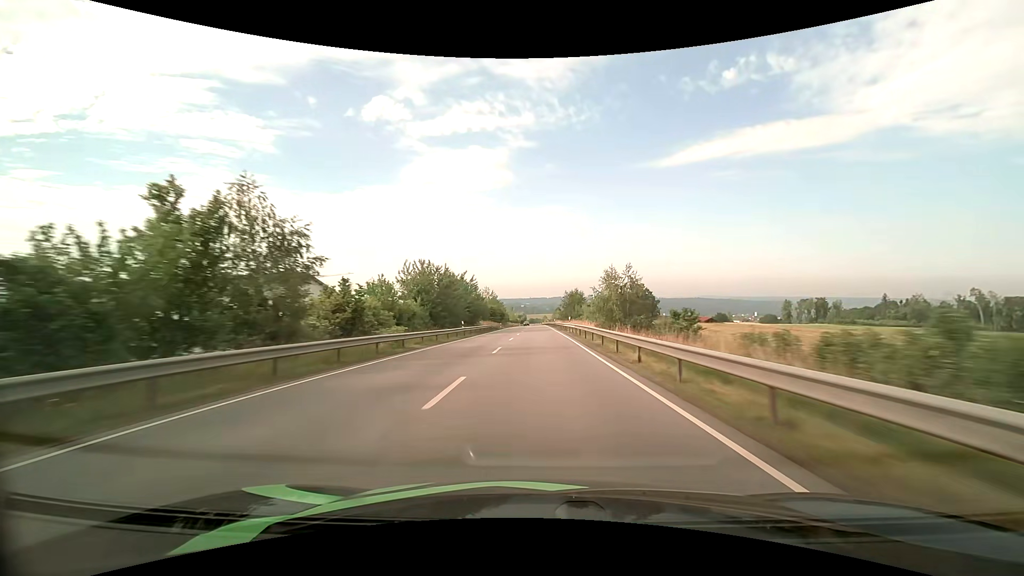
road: primary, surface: asphalt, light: Day
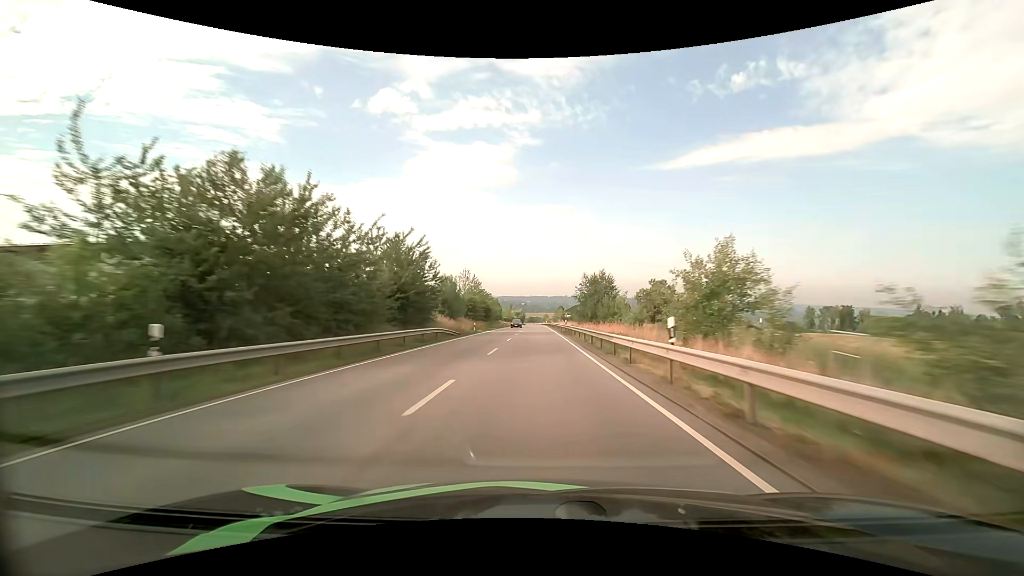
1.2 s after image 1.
(0.0, +35.8) m; 0°
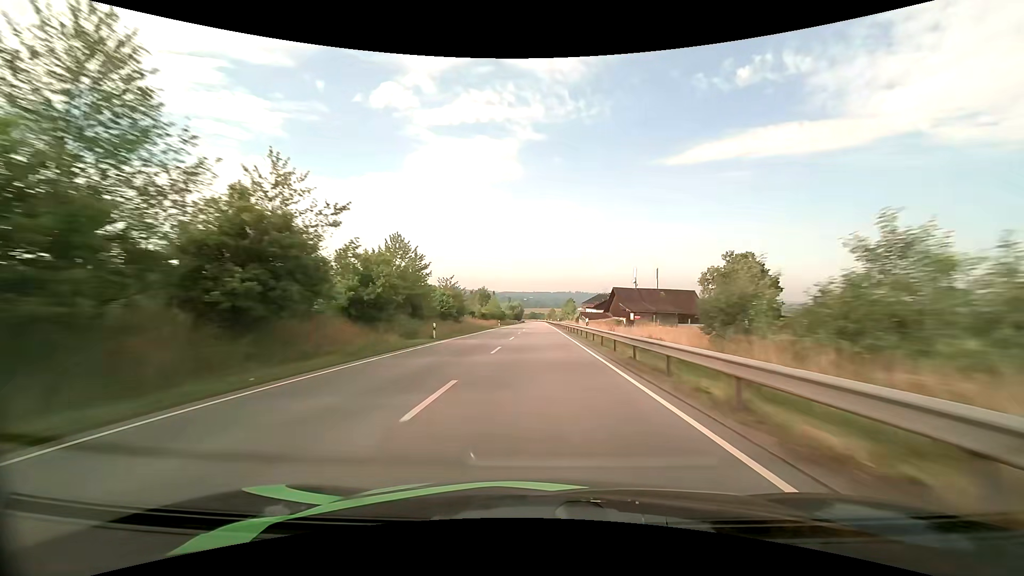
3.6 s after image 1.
(-0.2, +71.3) m; 0°
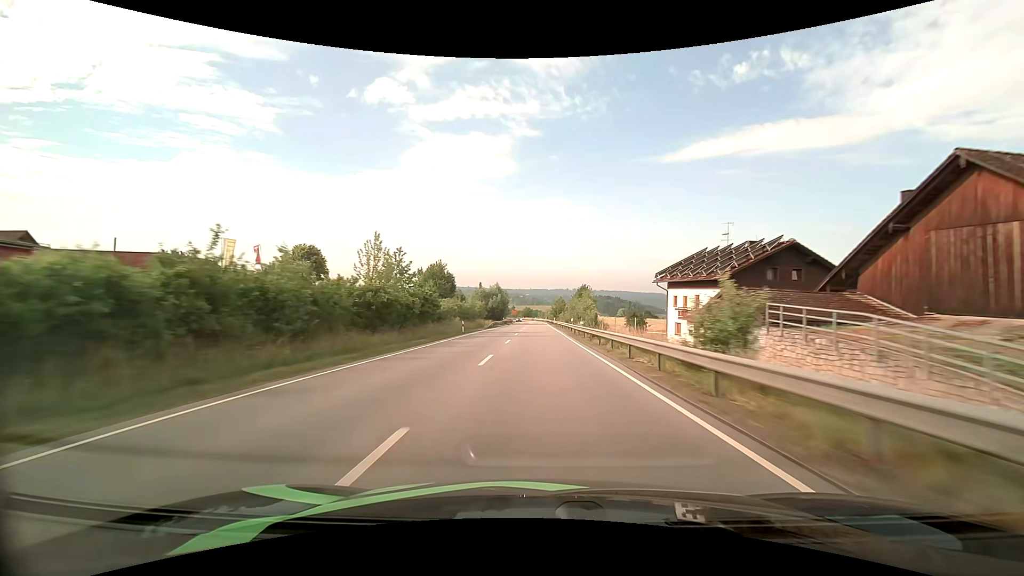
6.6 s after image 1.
(+0.1, +86.9) m; 0°
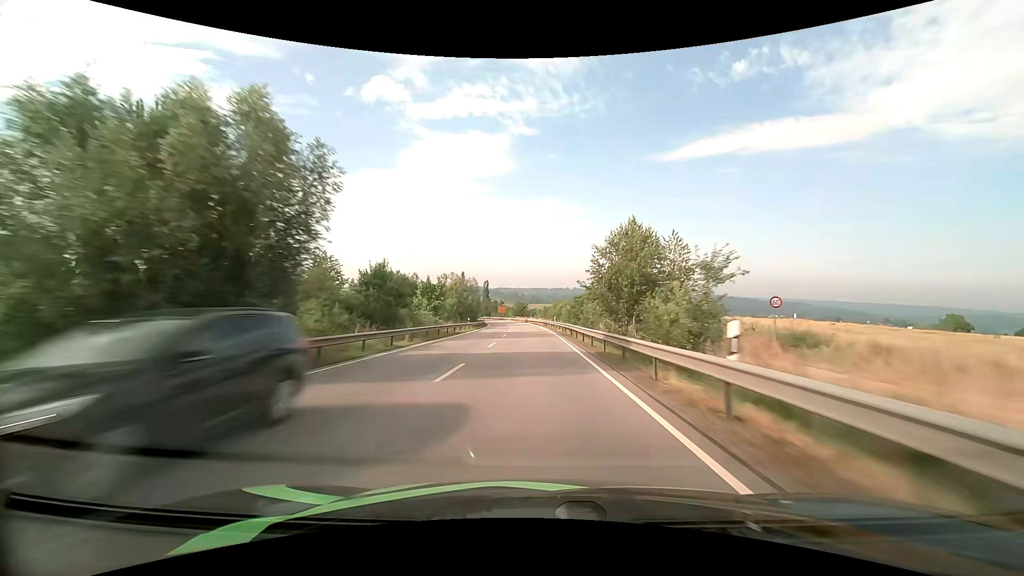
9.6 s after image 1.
(+0.3, +86.1) m; 0°
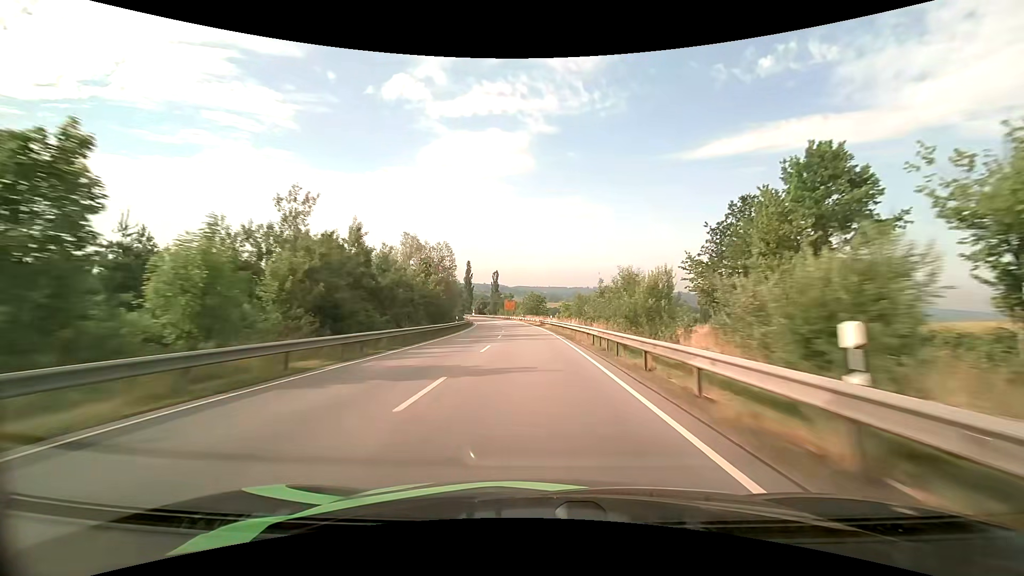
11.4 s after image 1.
(-0.8, +50.4) m; -2°
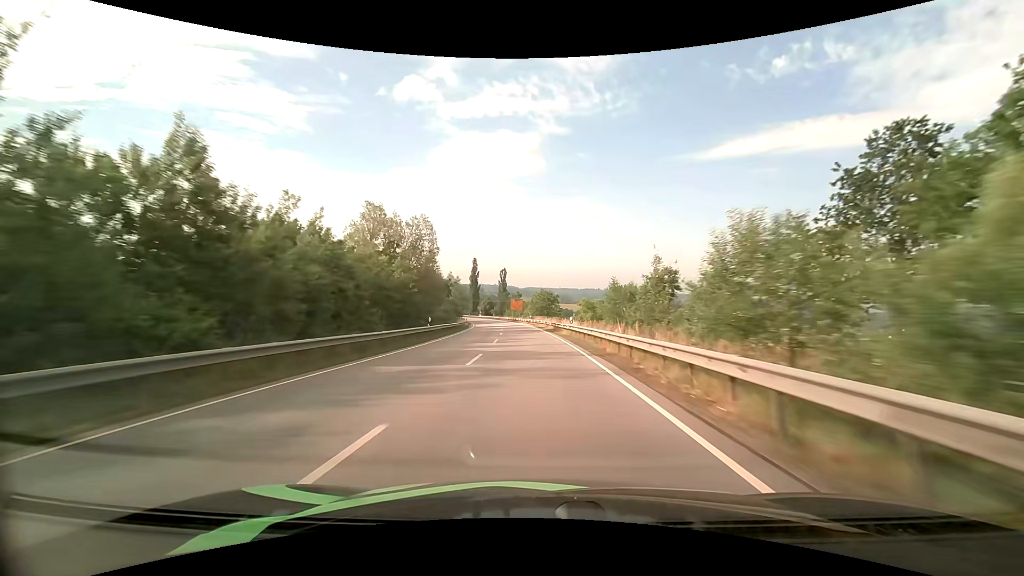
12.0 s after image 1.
(-0.1, +16.6) m; -1°
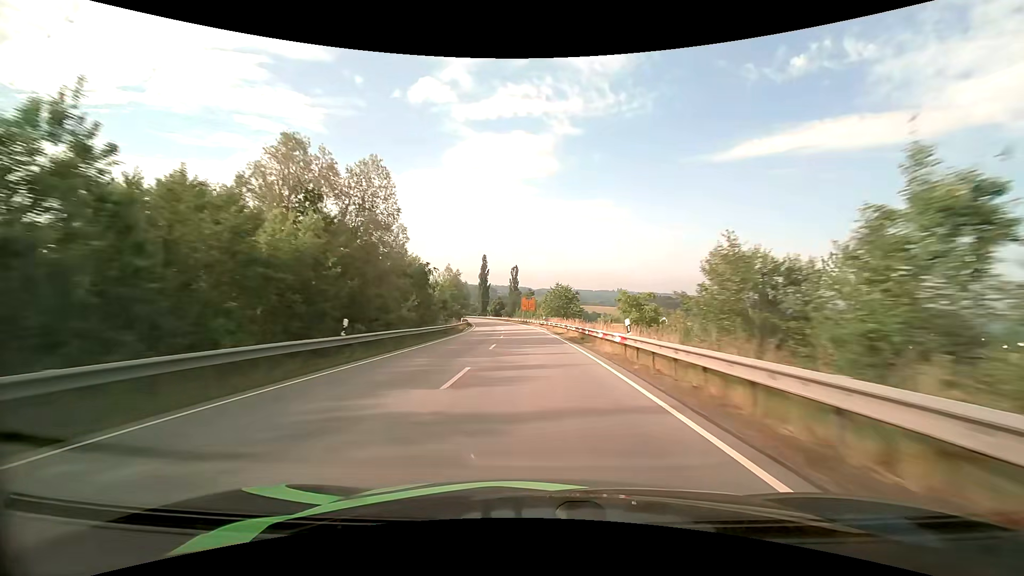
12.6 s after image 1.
(-0.2, +16.5) m; -2°
(0, +10) (0, +20) (-1, +30) (-1, +40) (-2, +50) (-3, +60) (-4, +70) (-5, +80) (-6, +90) (-8, +100) m
